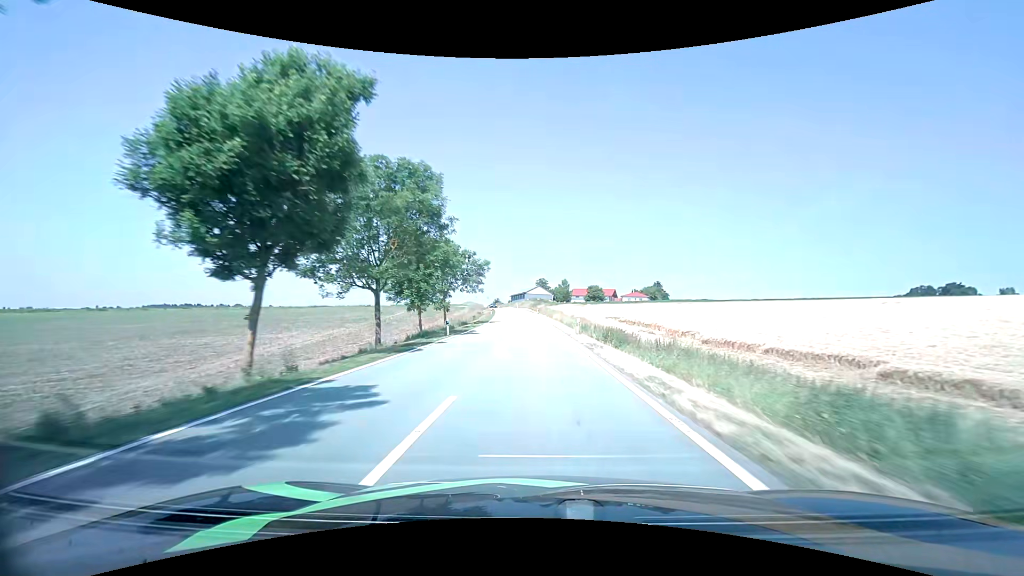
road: tertiary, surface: asphalt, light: Day
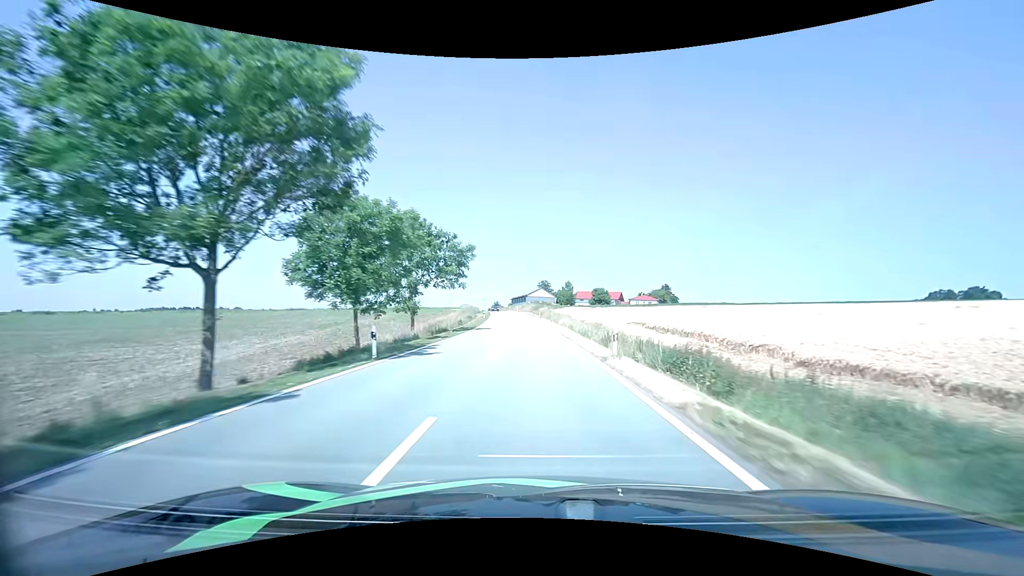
(0.0, +13.8) m; 0°
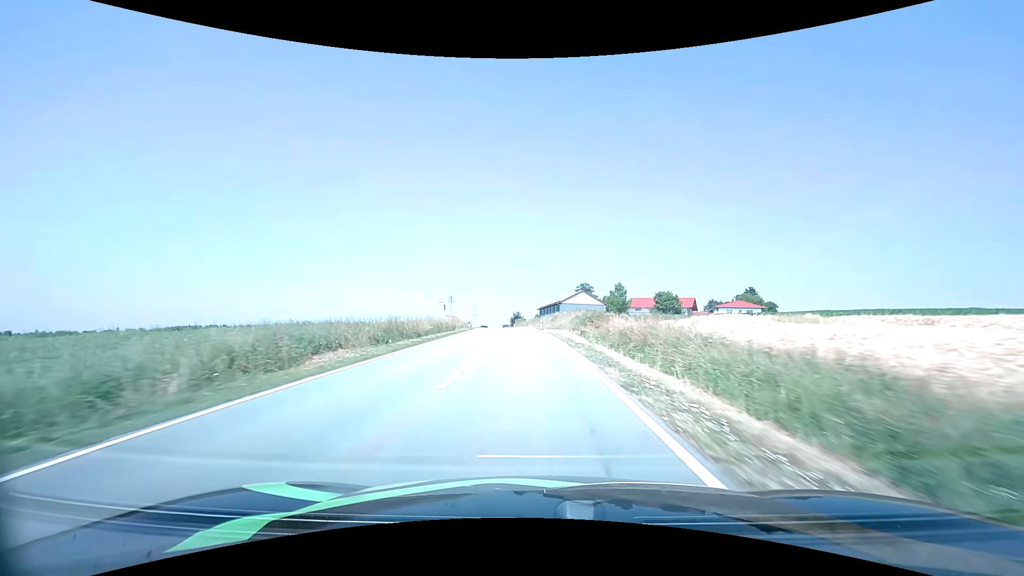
(-1.5, +67.2) m; -4°
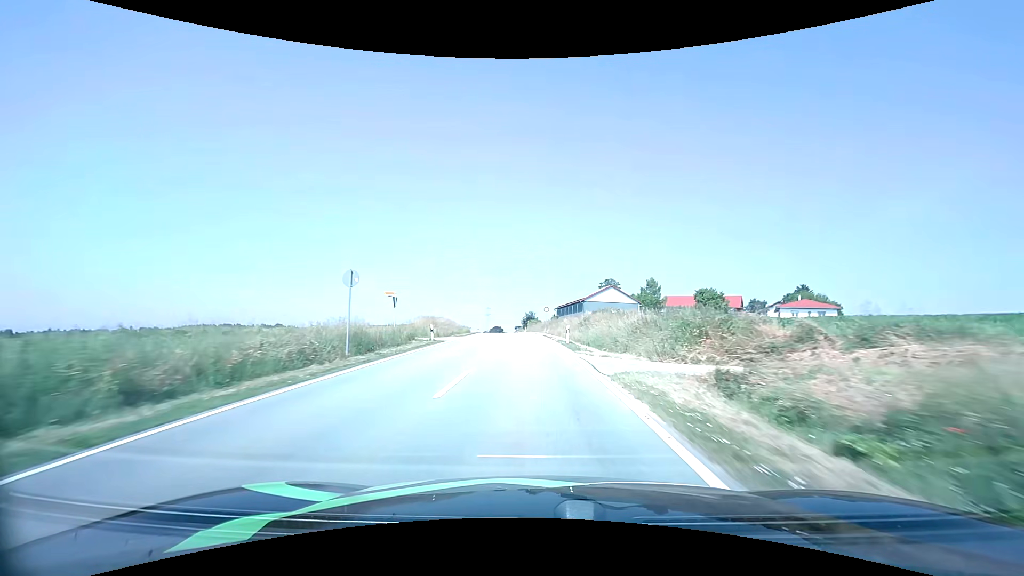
(-0.4, +25.3) m; -2°
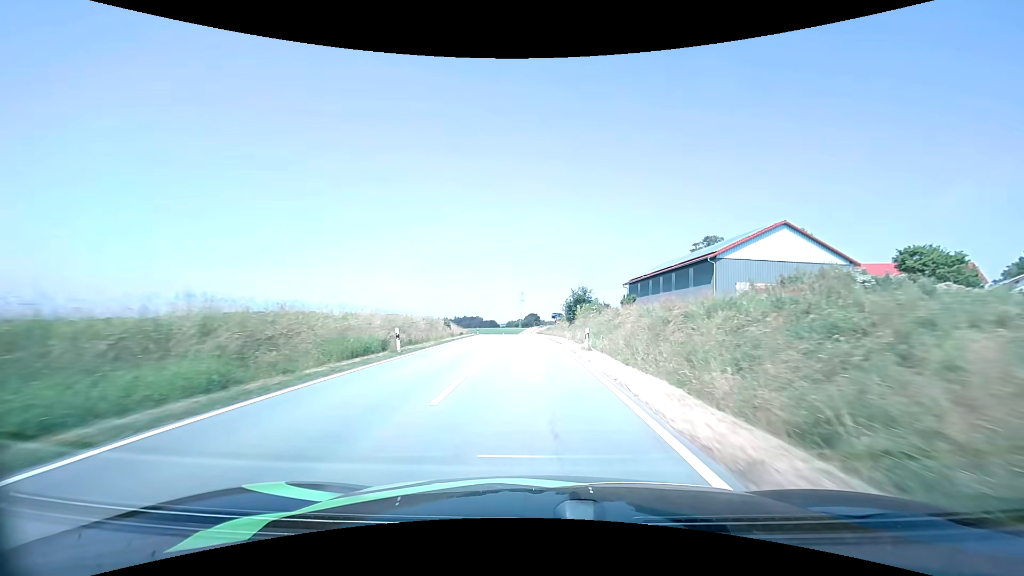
(-2.4, +62.1) m; -4°
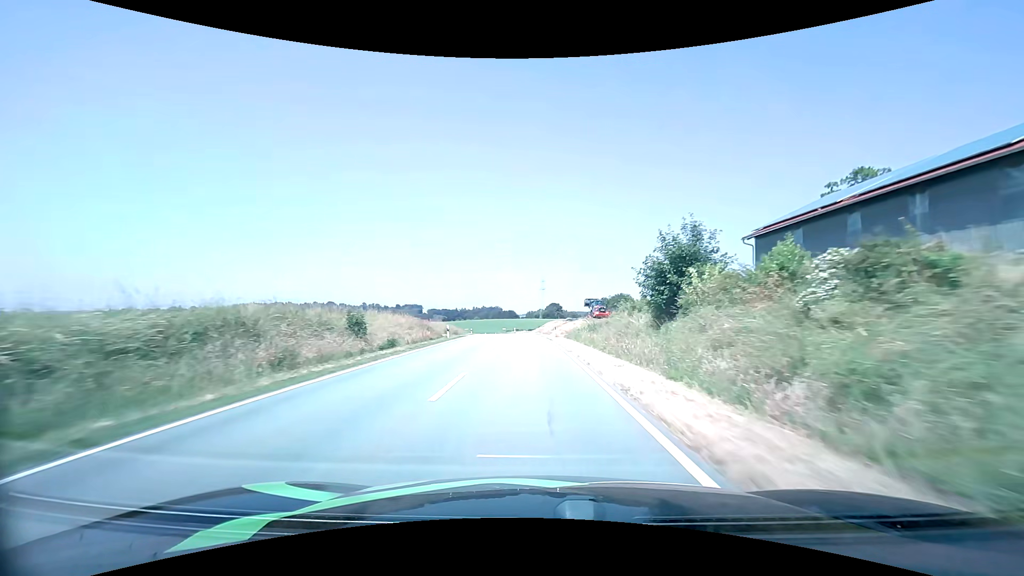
(-0.7, +37.4) m; -2°
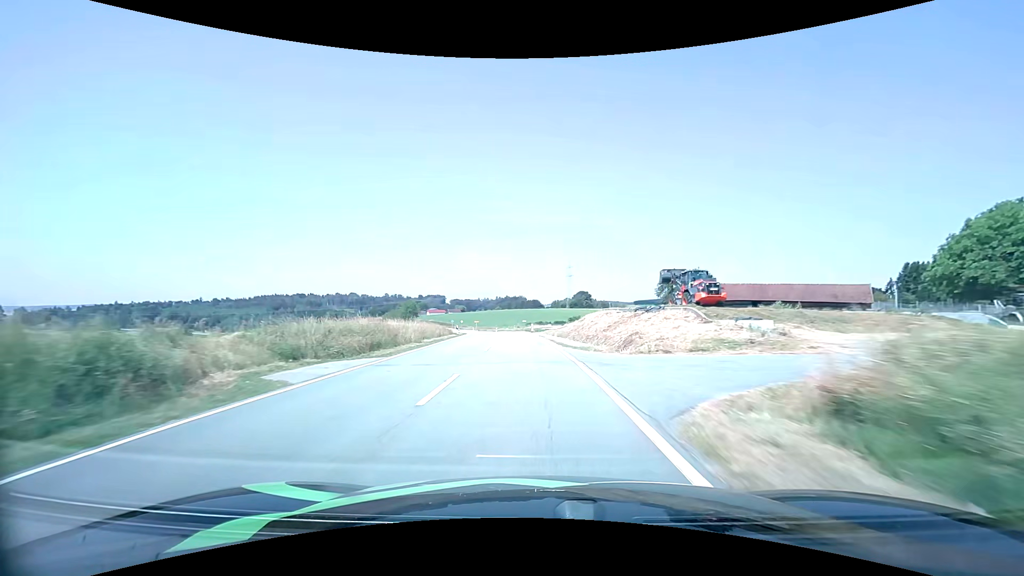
(-0.9, +37.5) m; -3°
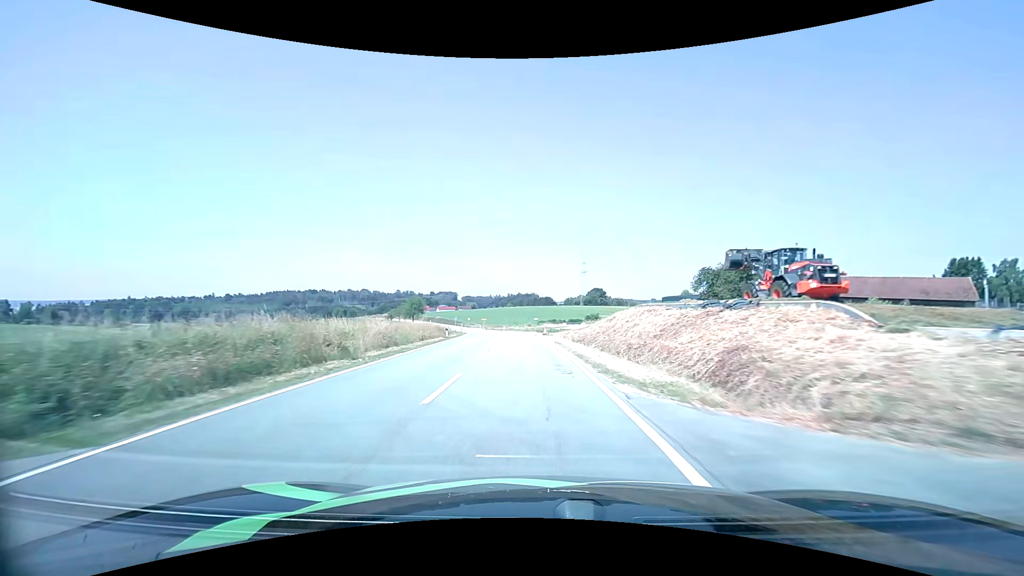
(-0.1, +12.3) m; -1°
(0, +10) (0, +20) (-1, +30) (-2, +40) (-3, +50) (-4, +60) (-5, +70) (-6, +80) (-8, +90) (-10, +99) m
